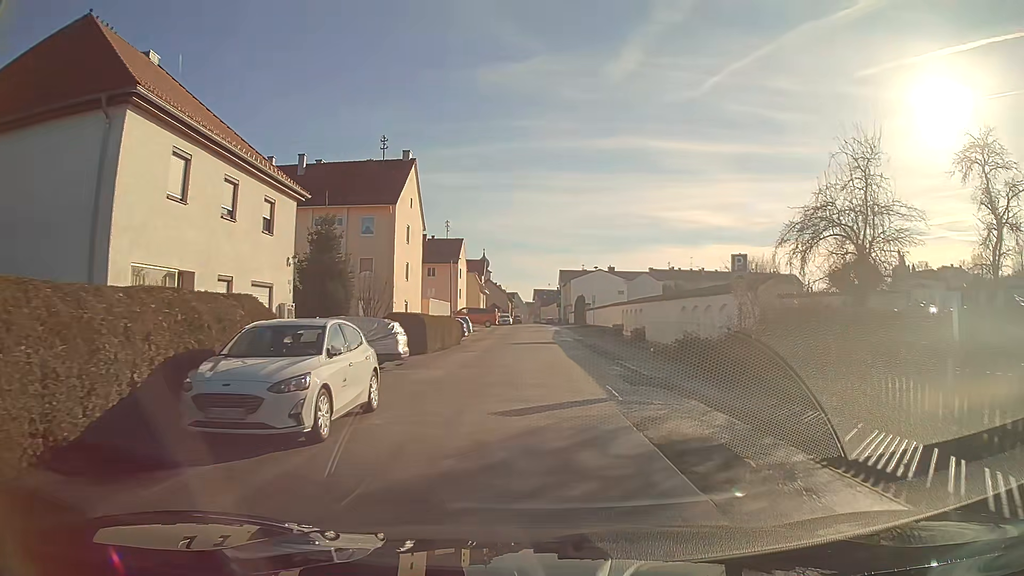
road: residential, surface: asphalt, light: Day
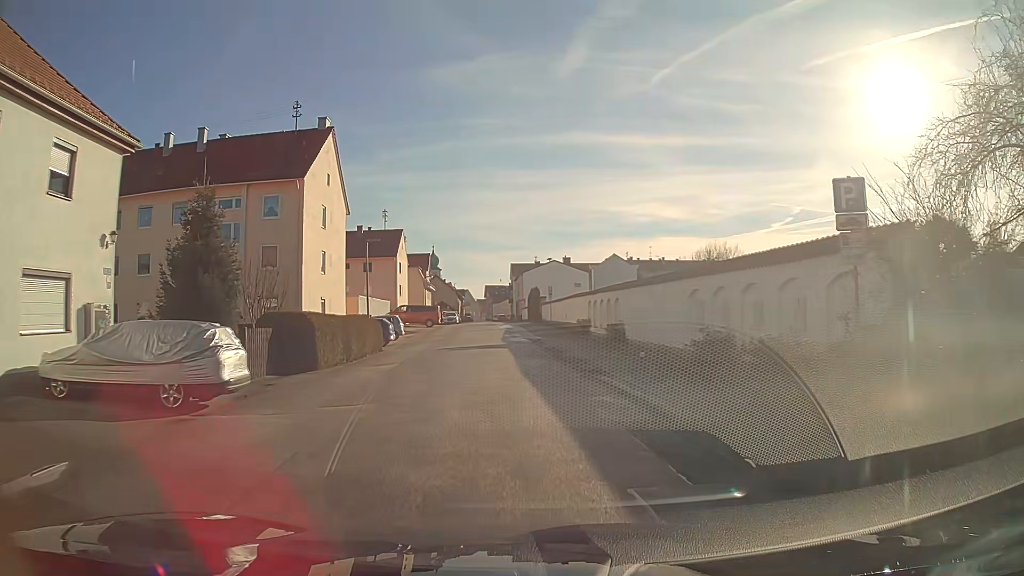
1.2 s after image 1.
(+0.2, +9.3) m; +3°
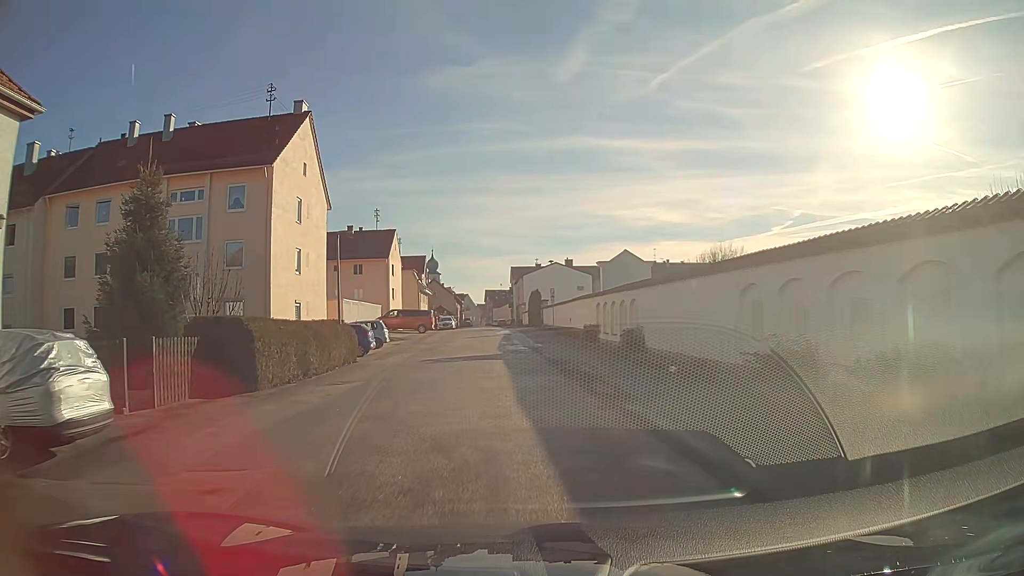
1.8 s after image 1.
(0.0, +4.7) m; -1°
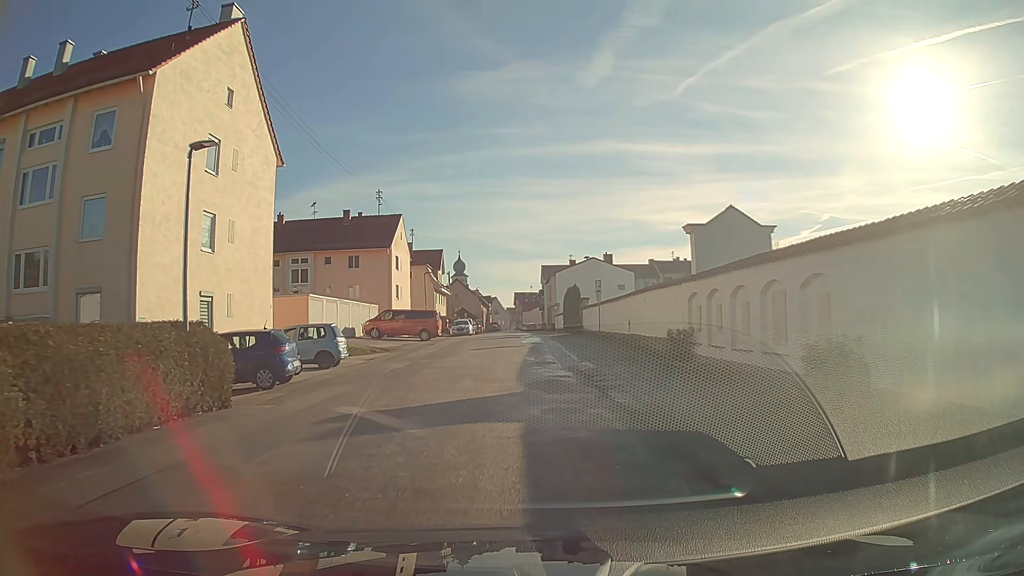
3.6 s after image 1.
(-0.3, +13.9) m; -2°
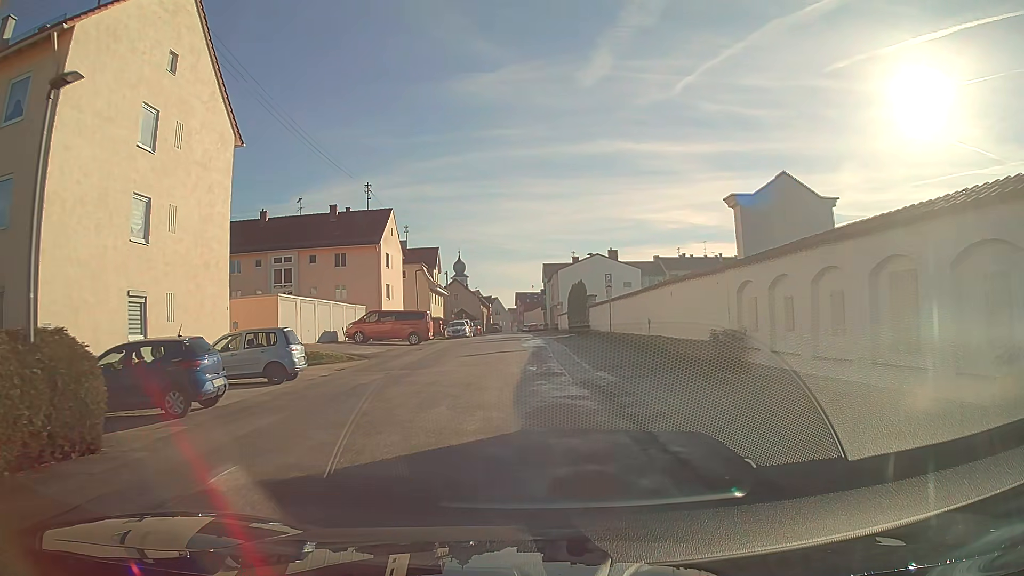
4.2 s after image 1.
(0.0, +4.6) m; 0°
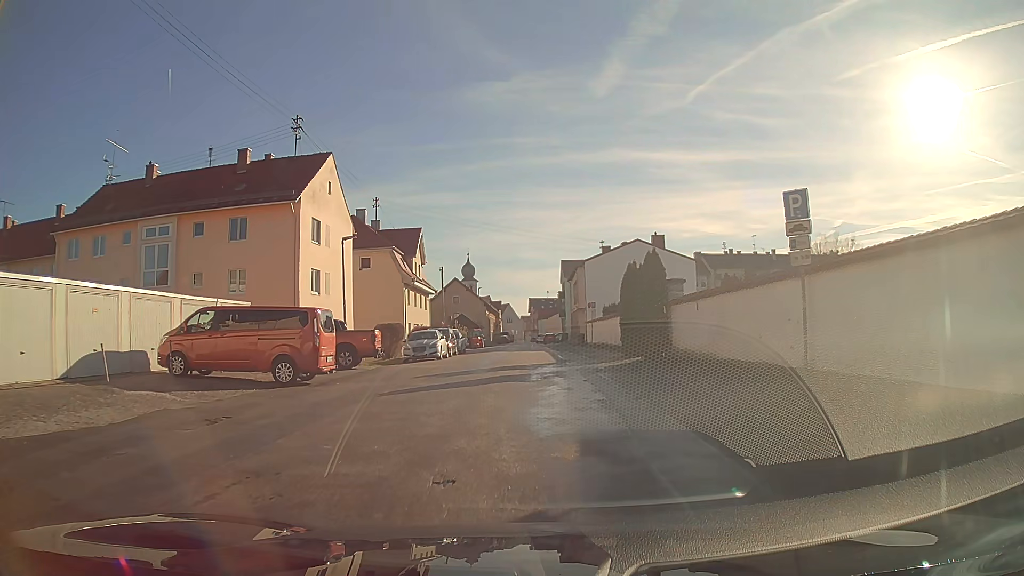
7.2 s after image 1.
(-0.2, +23.0) m; -1°
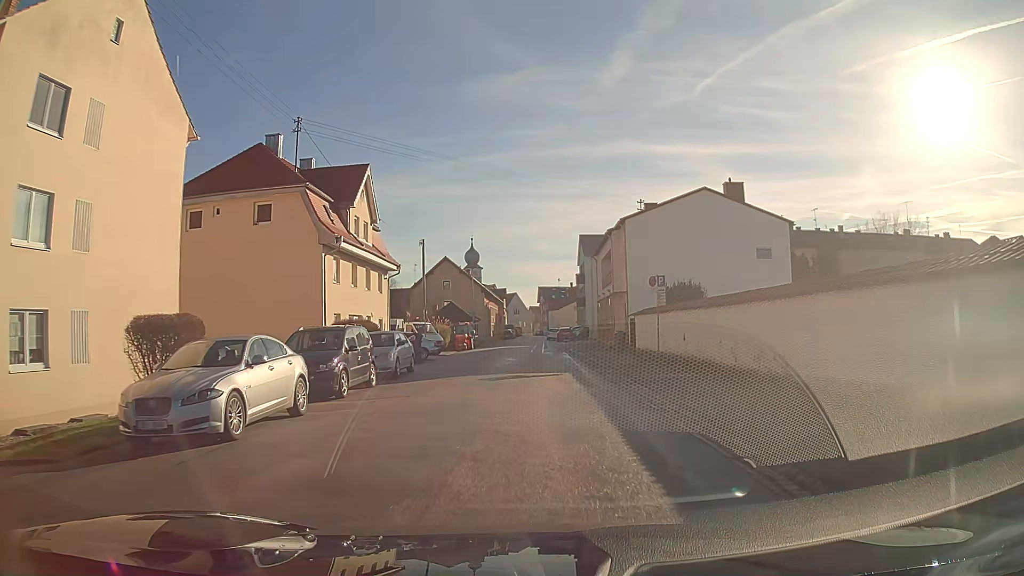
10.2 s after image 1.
(-0.2, +22.8) m; -1°
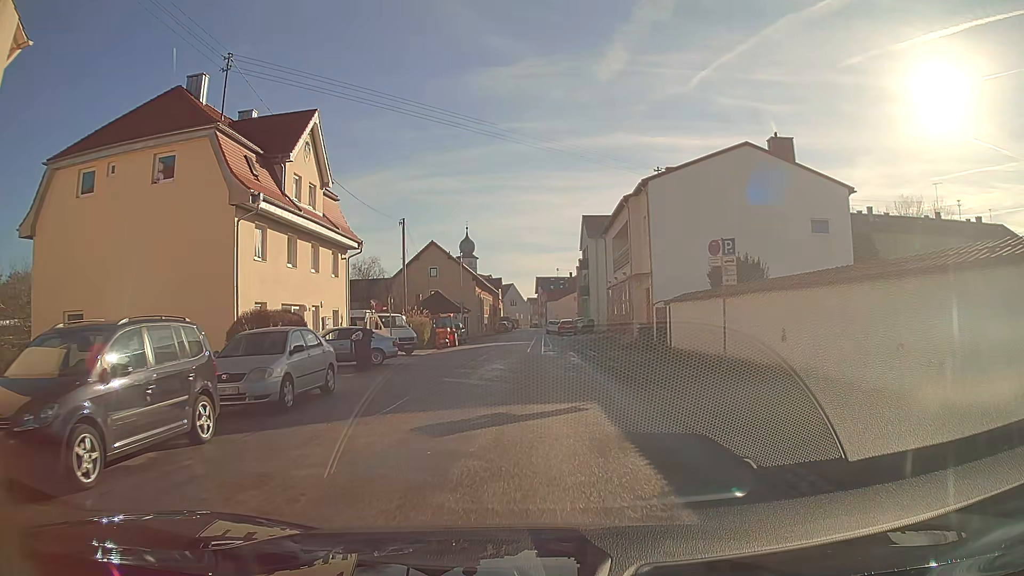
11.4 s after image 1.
(+0.1, +9.3) m; +1°
(0, +10) (0, +20) (0, +30) (0, +40) (0, +50) (-1, +60) (-2, +70) (-2, +80) (-1, +90) (-1, +100) m
